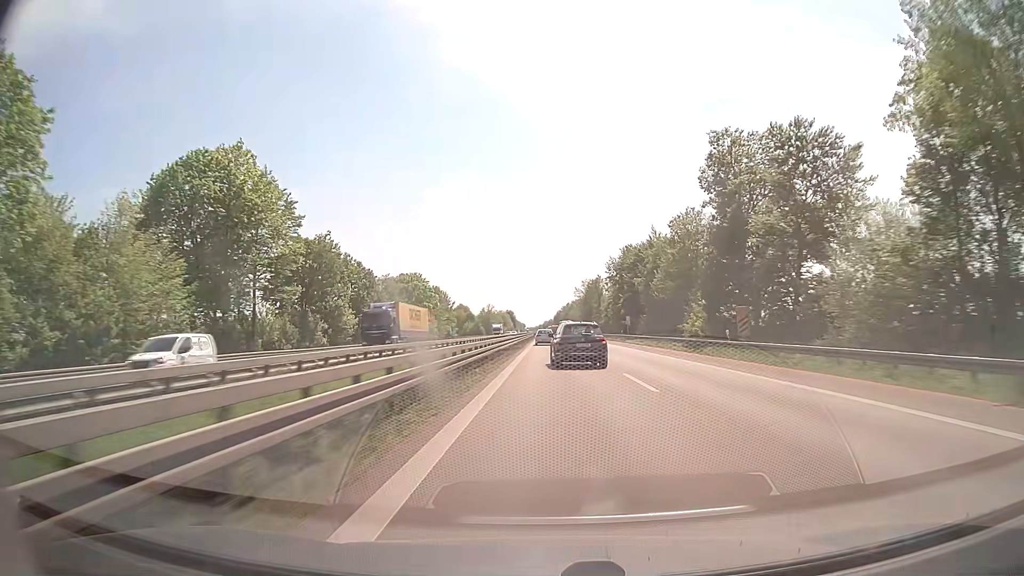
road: trunk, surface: asphalt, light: Day
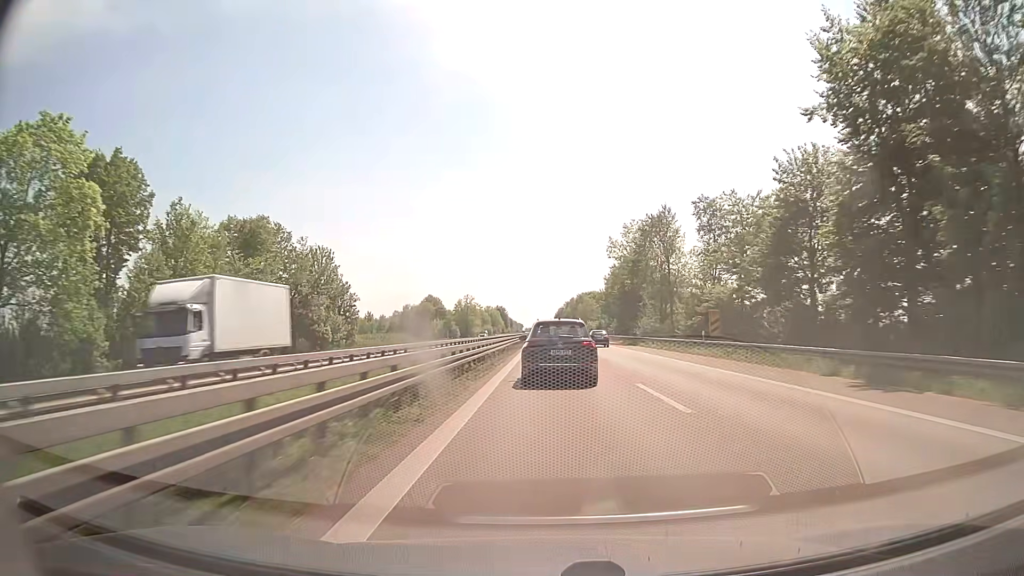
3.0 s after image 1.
(+0.3, +92.2) m; 0°
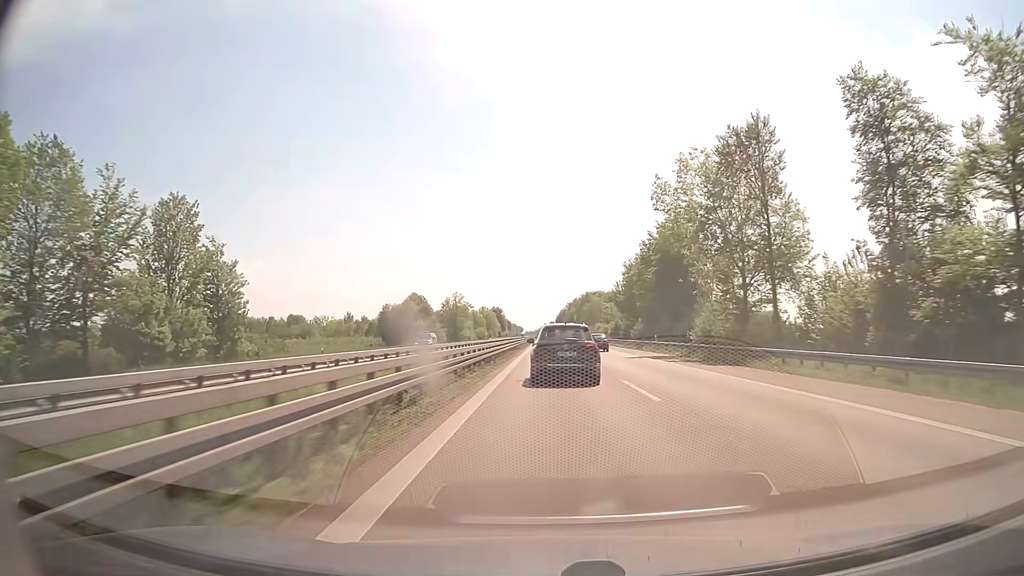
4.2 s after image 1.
(0.0, +33.2) m; 0°
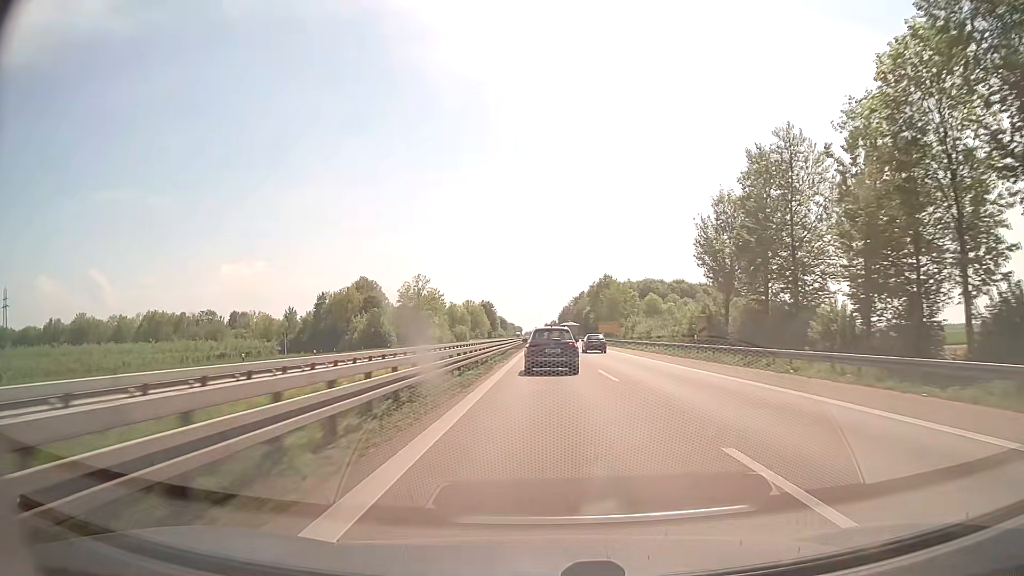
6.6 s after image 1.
(-0.1, +65.5) m; 0°
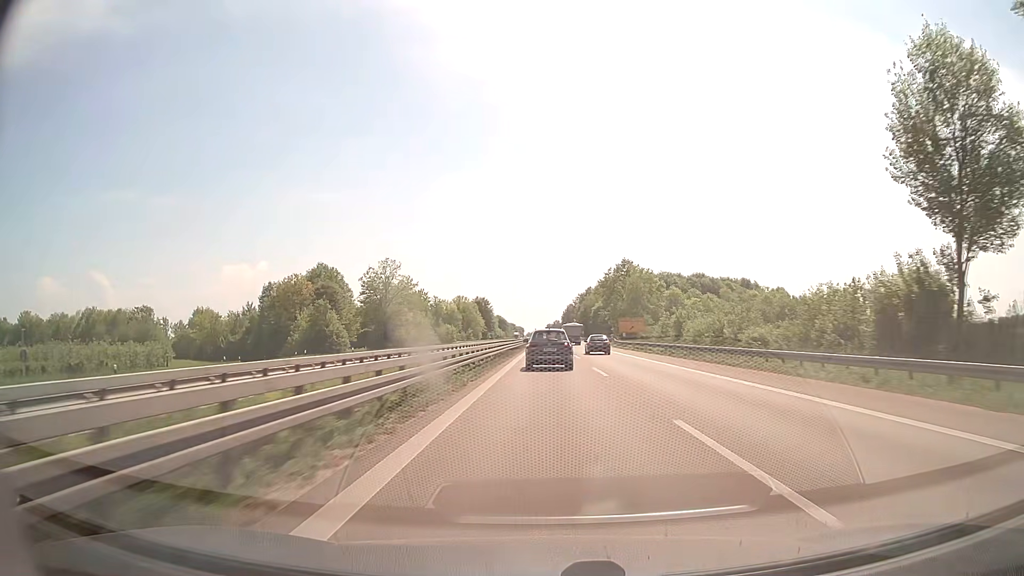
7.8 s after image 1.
(-0.1, +33.2) m; 0°
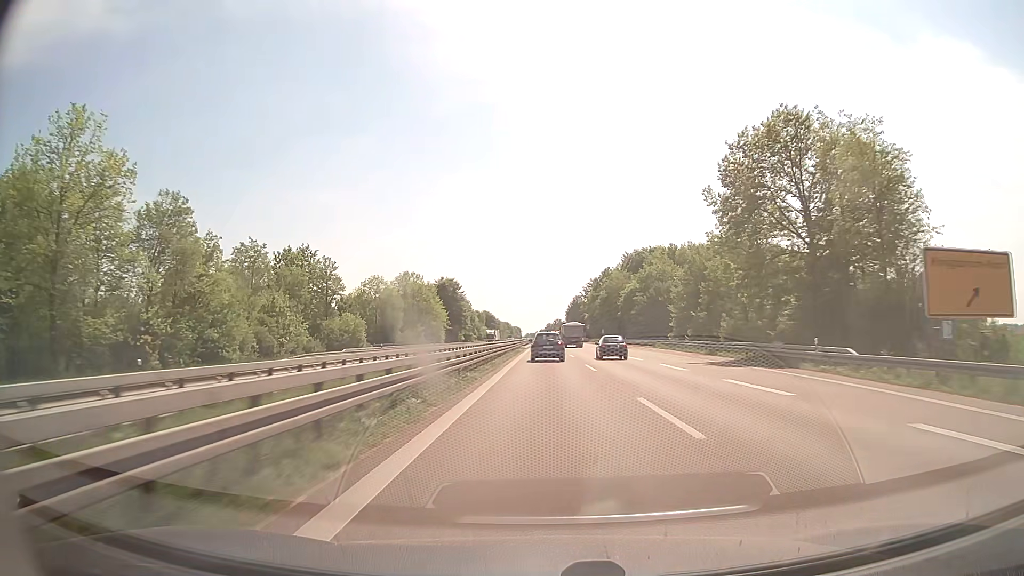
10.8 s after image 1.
(-0.2, +85.7) m; 0°
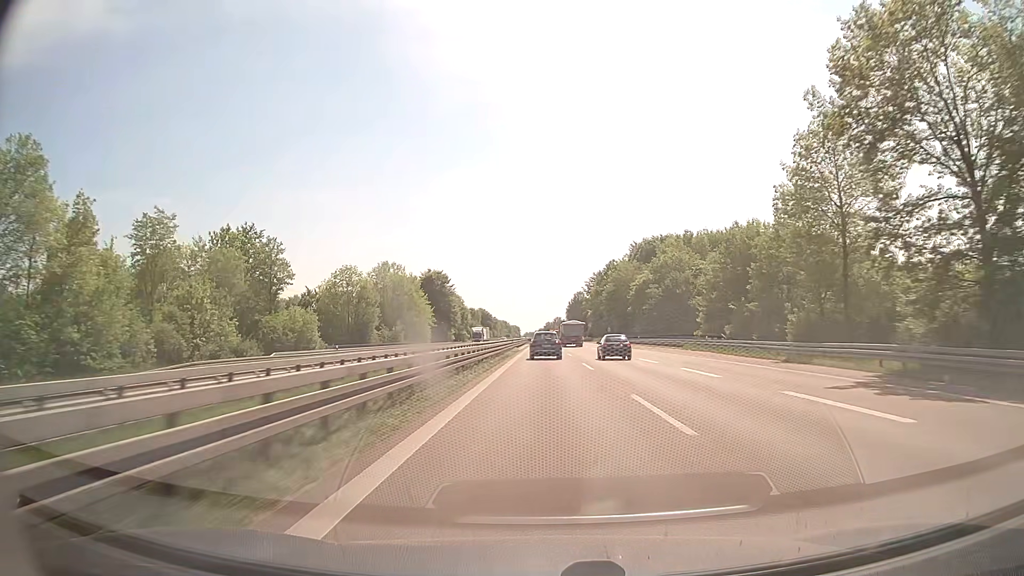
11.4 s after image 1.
(0.0, +17.8) m; 0°
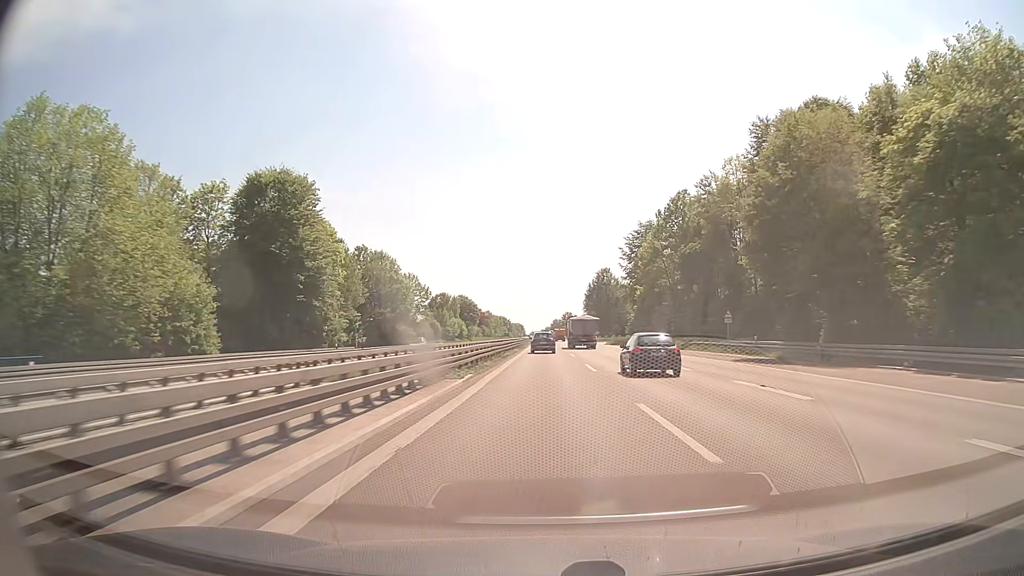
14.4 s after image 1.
(-0.2, +91.9) m; -1°
(0, +10) (0, +20) (0, +30) (0, +40) (0, +50) (0, +60) (0, +70) (0, +80) (0, +90) (0, +100) m
